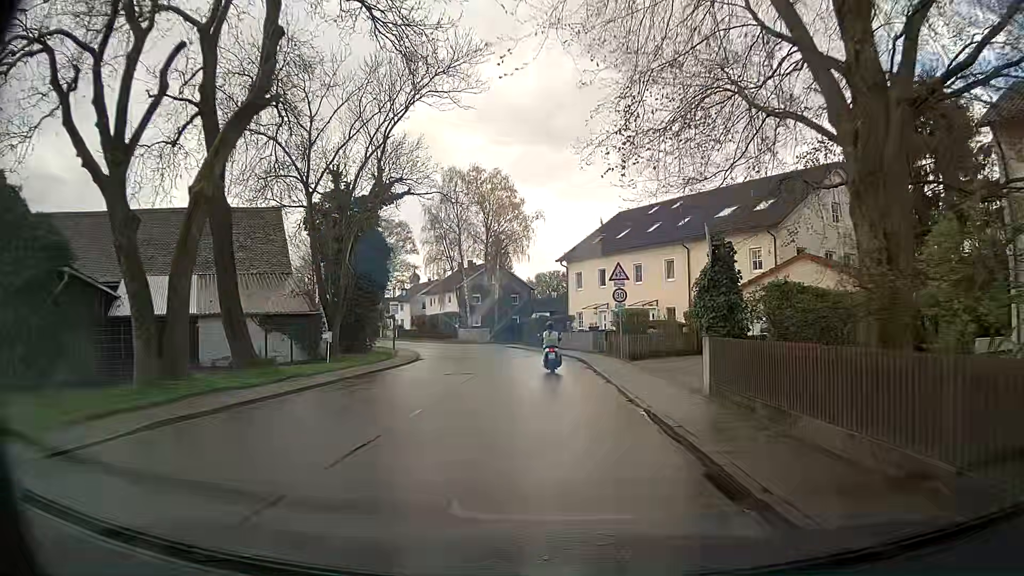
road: residential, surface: asphalt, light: Day
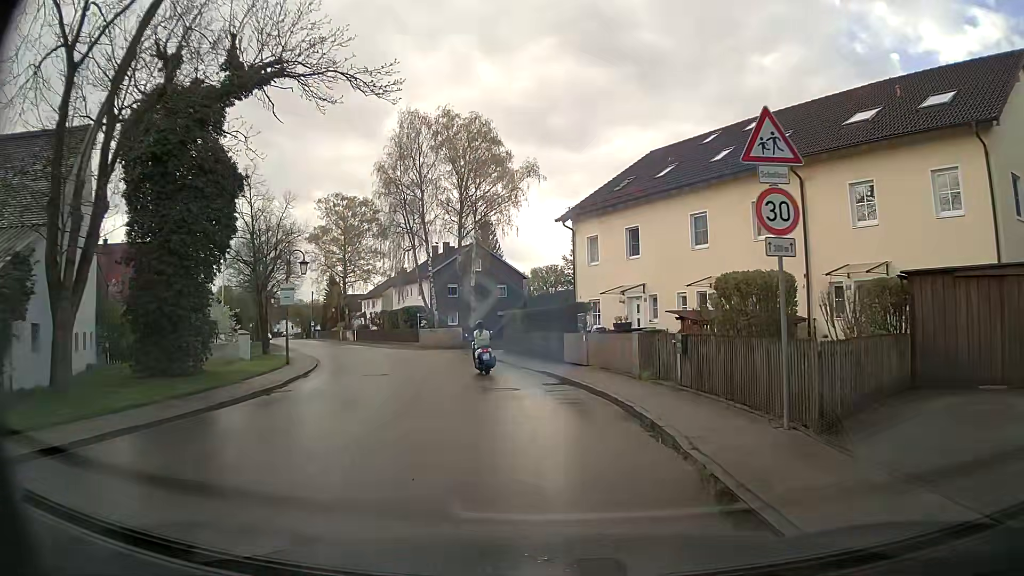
(+0.1, +18.9) m; 0°
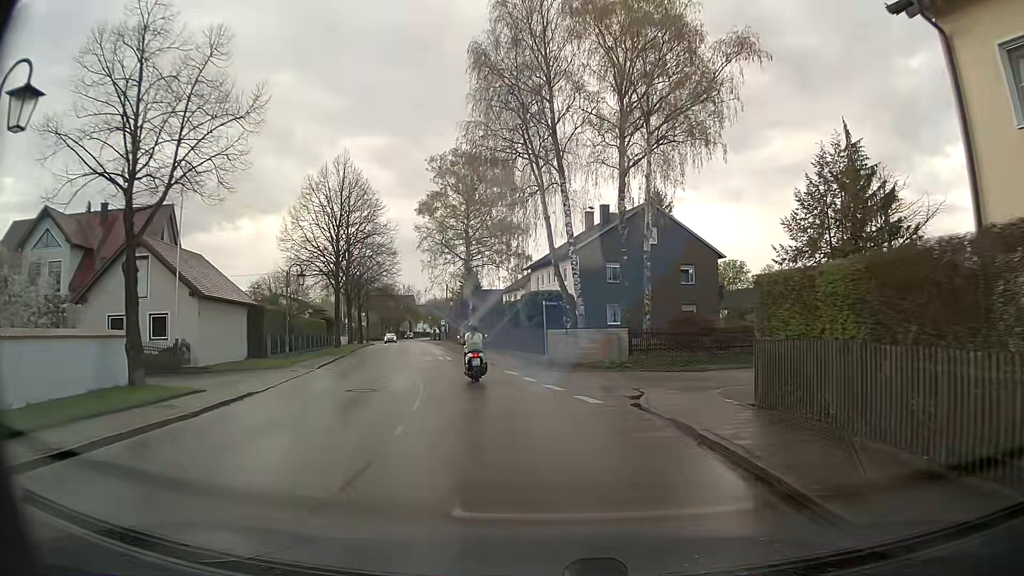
(-2.3, +22.9) m; -14°
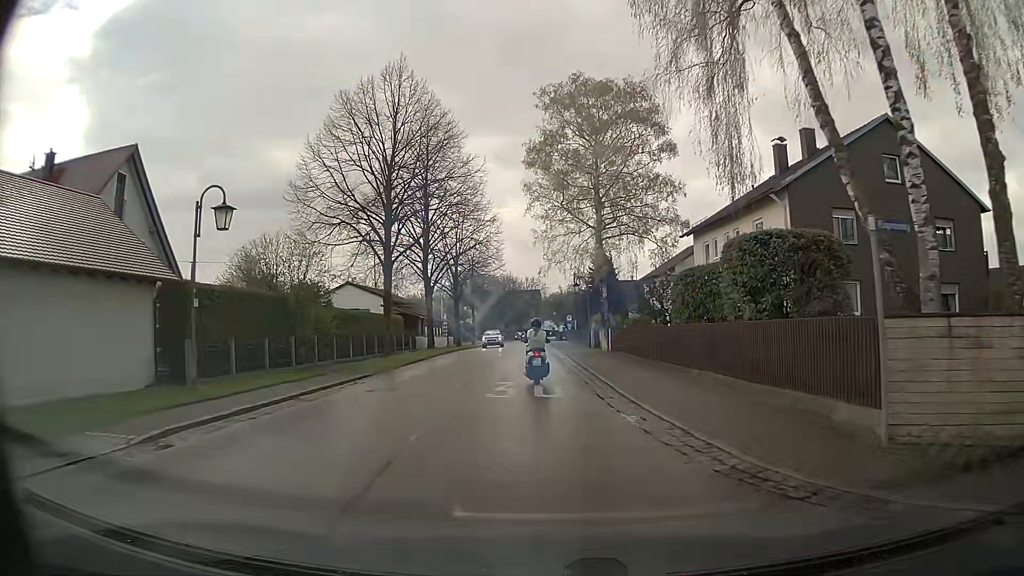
(-1.9, +18.7) m; -11°
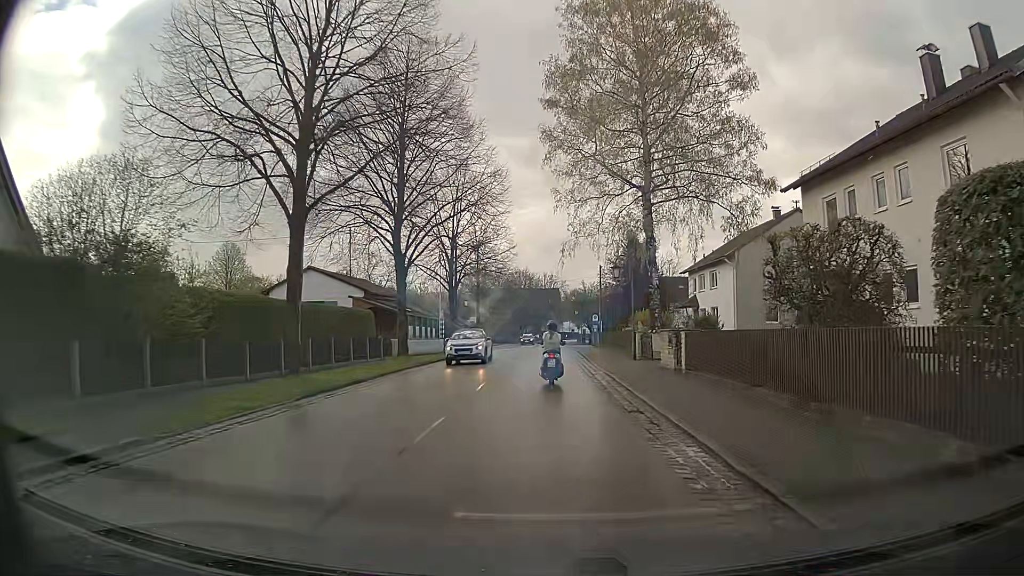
(-0.4, +13.6) m; -1°
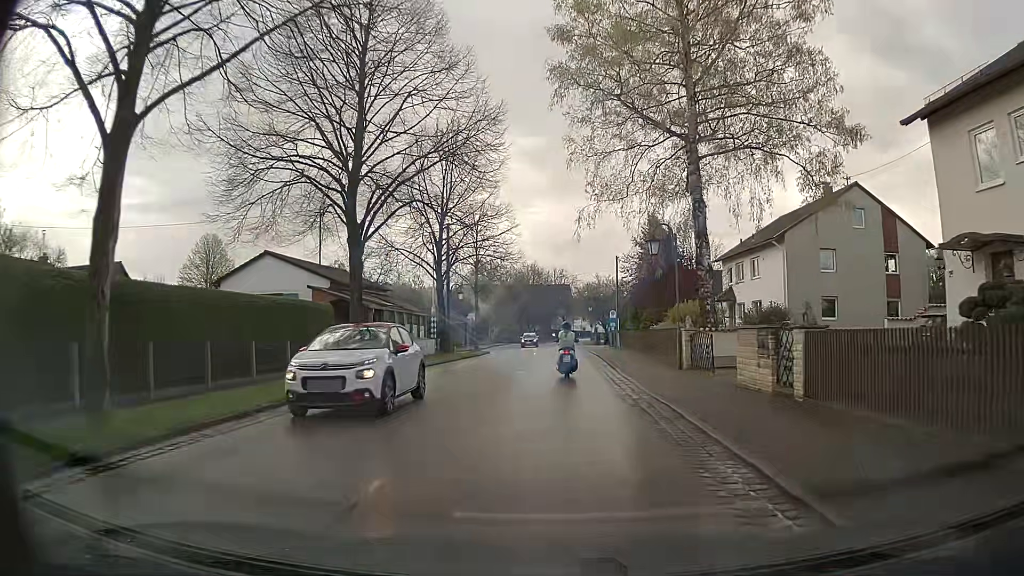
(-0.1, +8.5) m; -1°
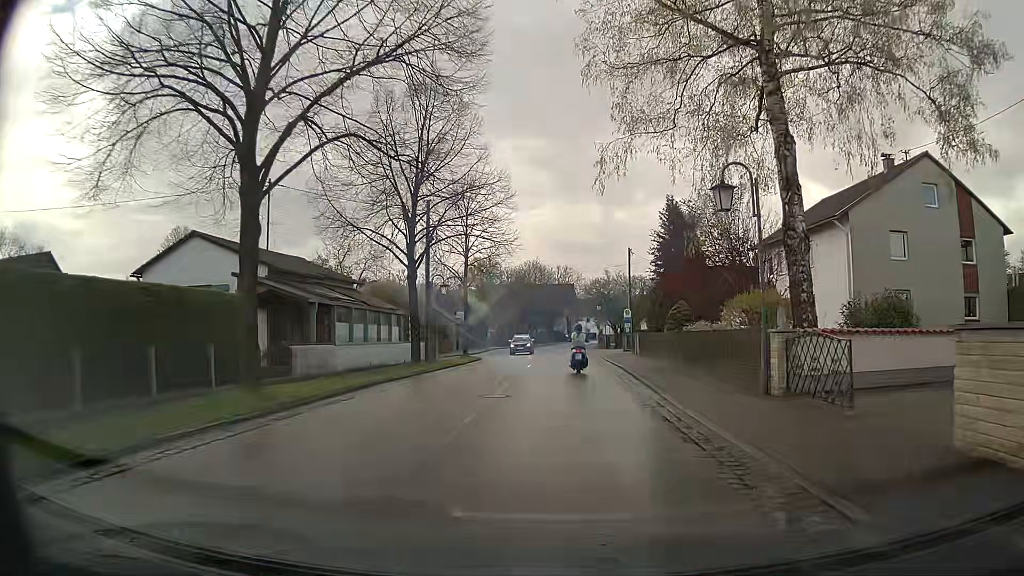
(-0.1, +8.4) m; 0°
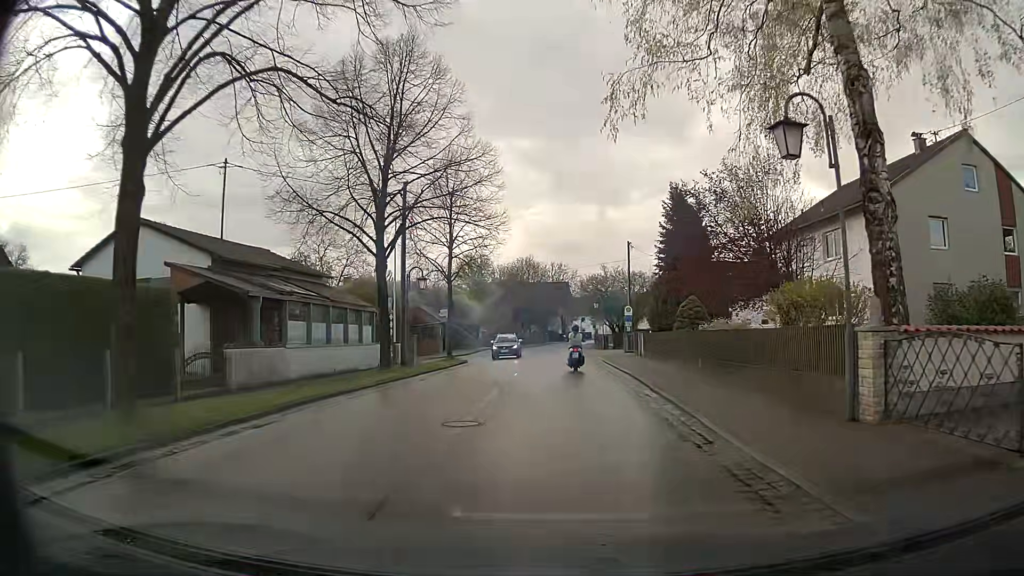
(0.0, +4.3) m; +1°
